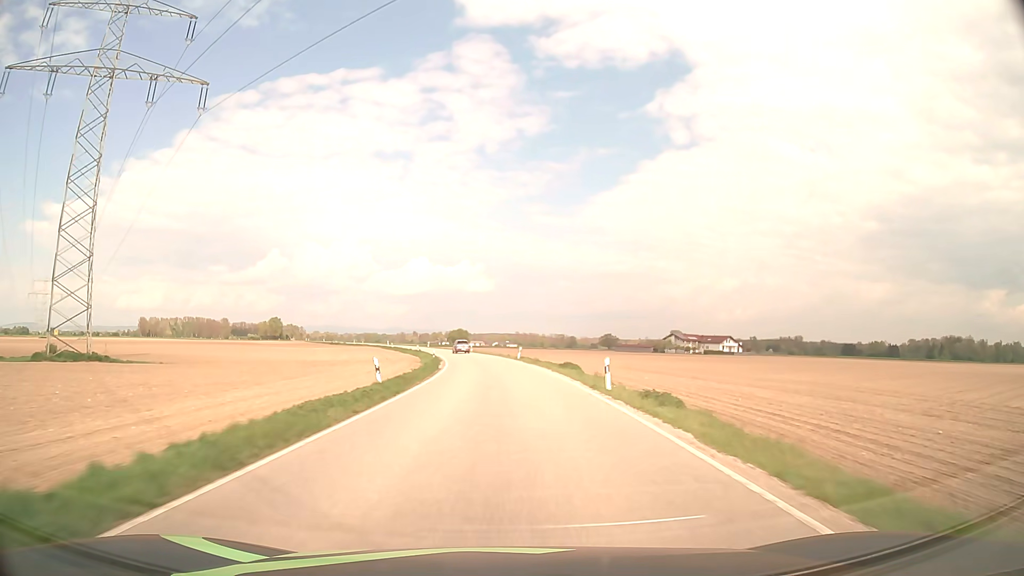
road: secondary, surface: asphalt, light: Day
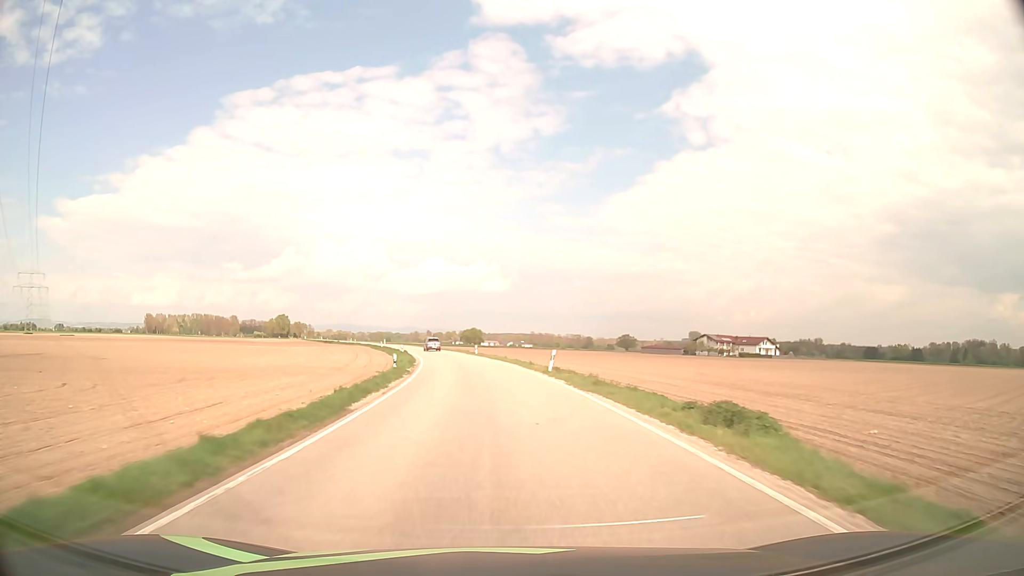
(-0.2, +25.0) m; -1°
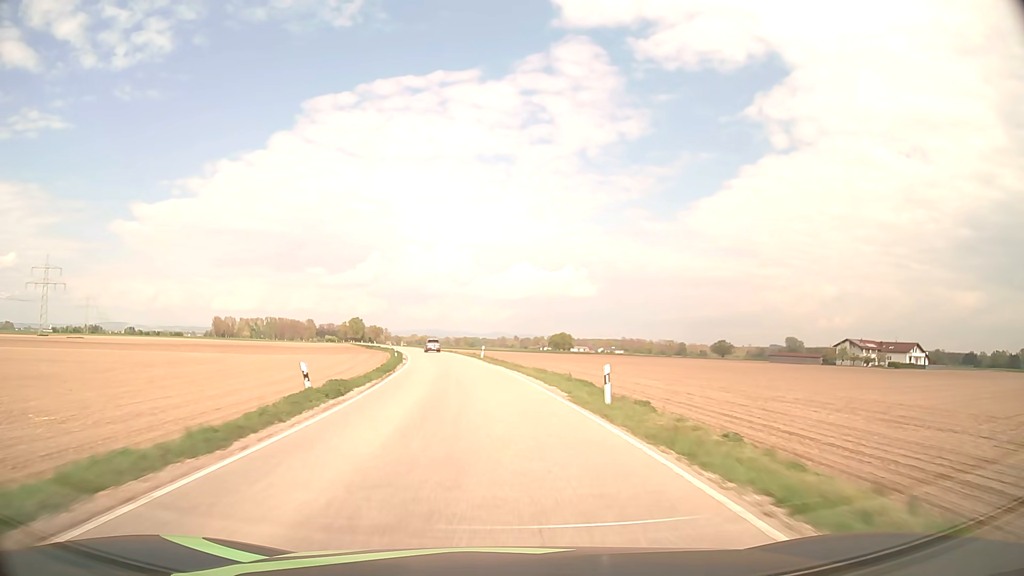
(-2.8, +49.8) m; -7°
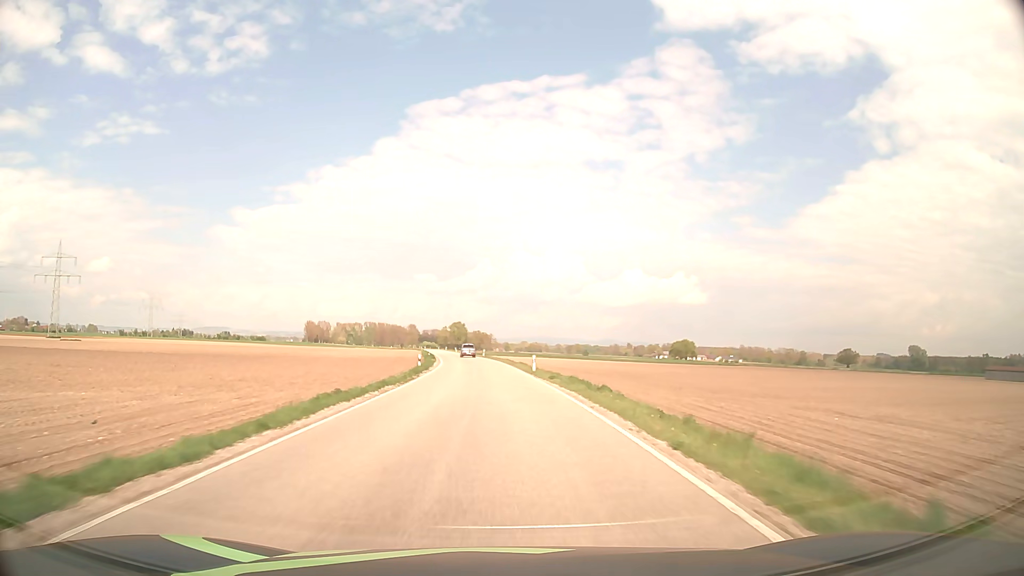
(-5.8, +61.9) m; -10°
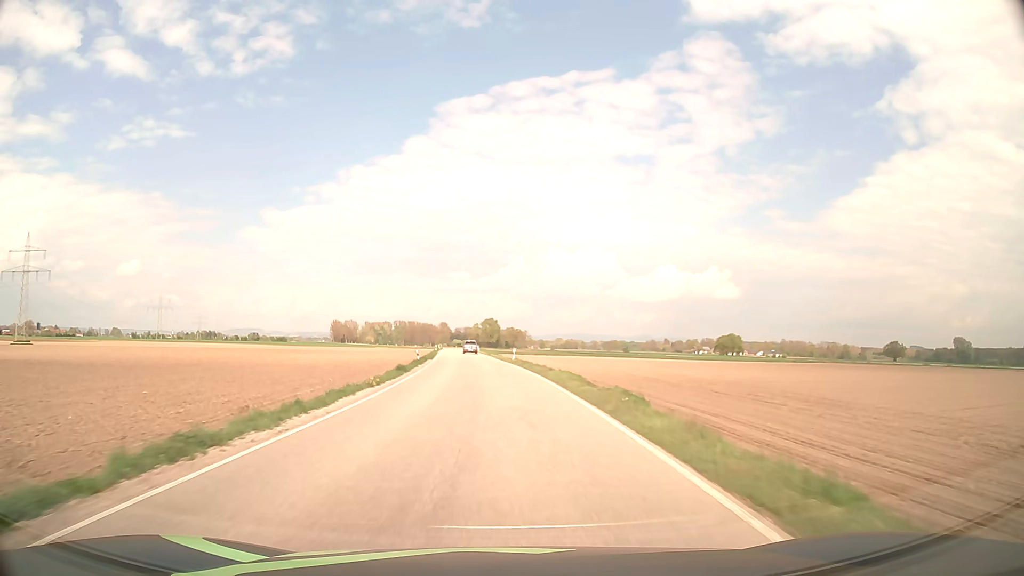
(-0.8, +37.4) m; -3°
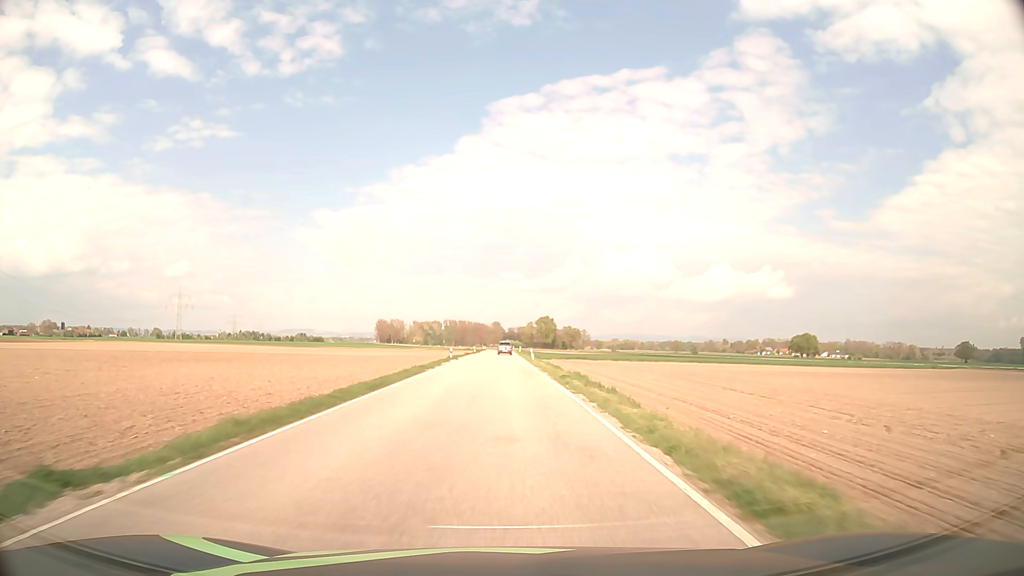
(-1.9, +49.9) m; -5°
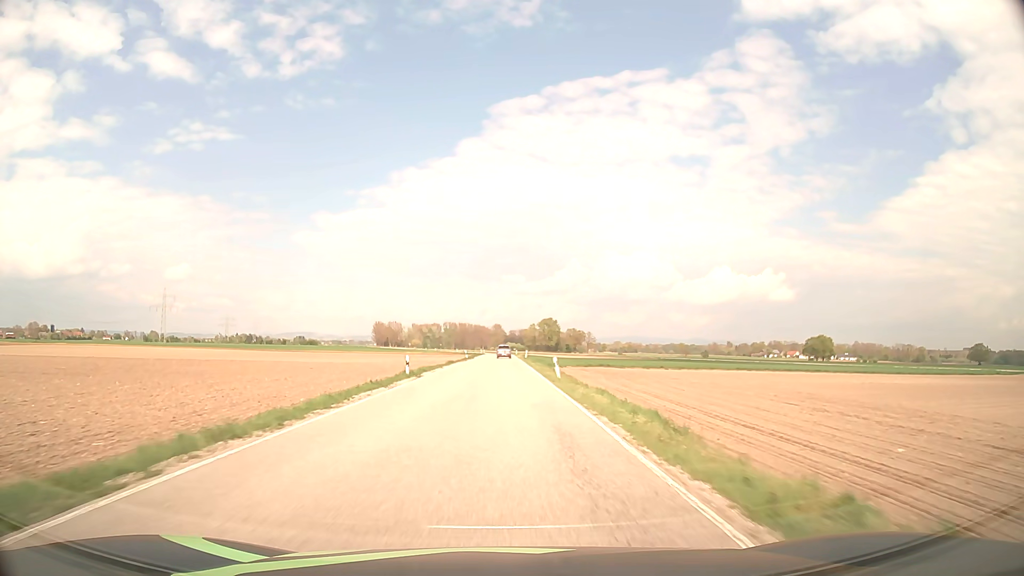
(-0.1, +25.0) m; 0°
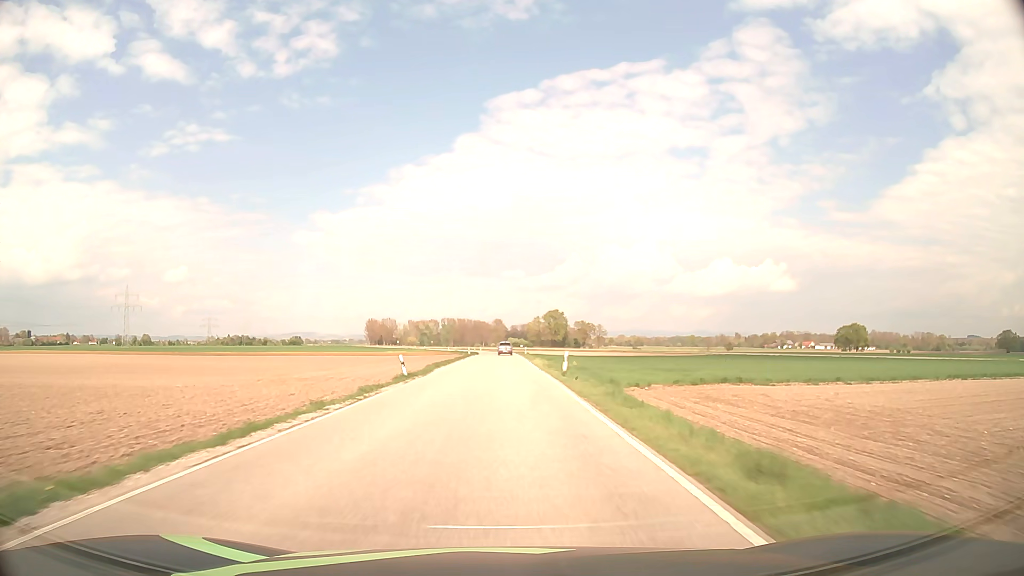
(0.0, +50.0) m; 0°
(0, +10) (0, +20) (0, +30) (0, +40) (0, +50) (0, +60) (0, +70) (0, +80) (0, +90) (0, +100) m
